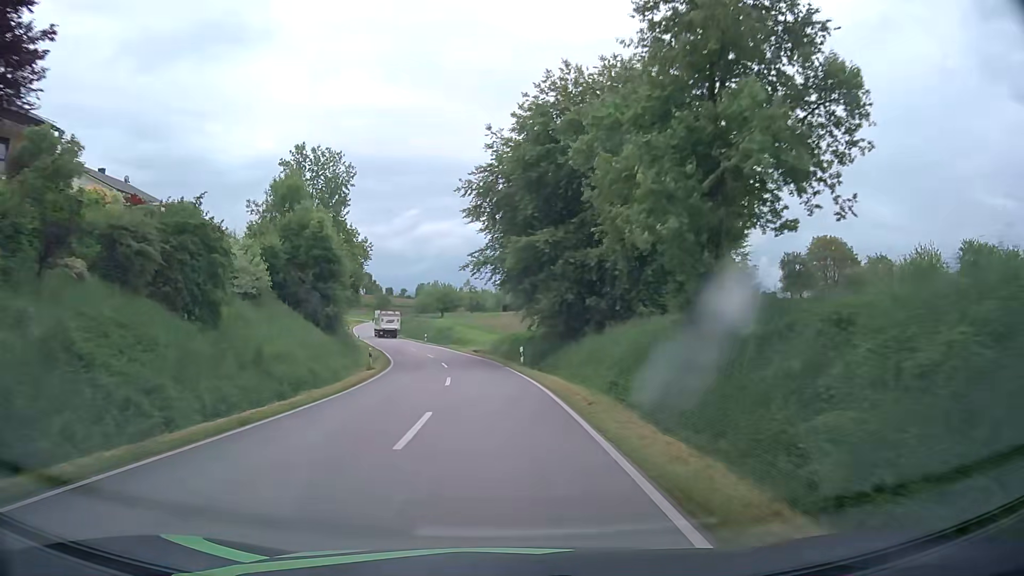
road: tertiary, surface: asphalt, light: Day
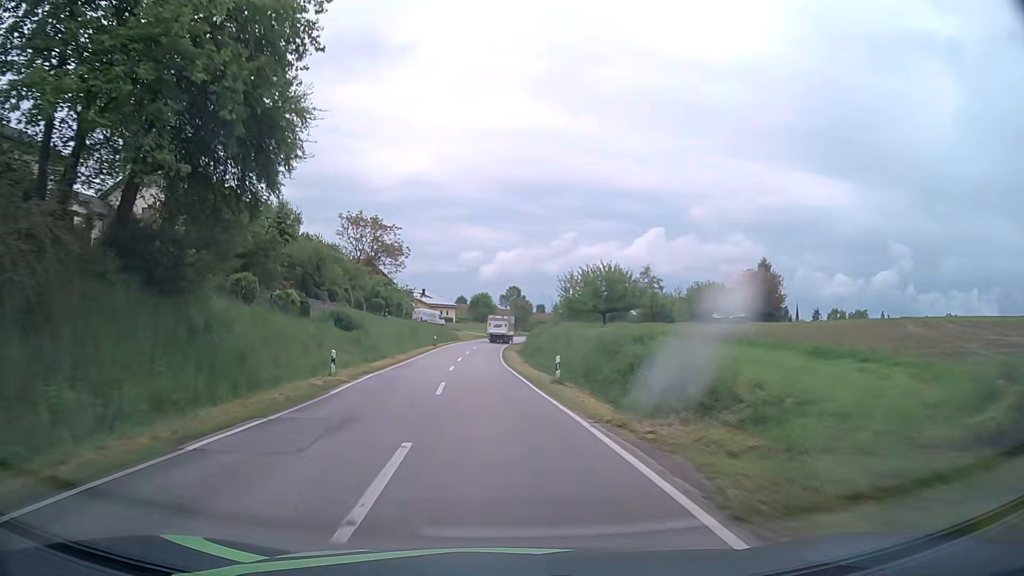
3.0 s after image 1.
(-4.5, +51.4) m; -13°
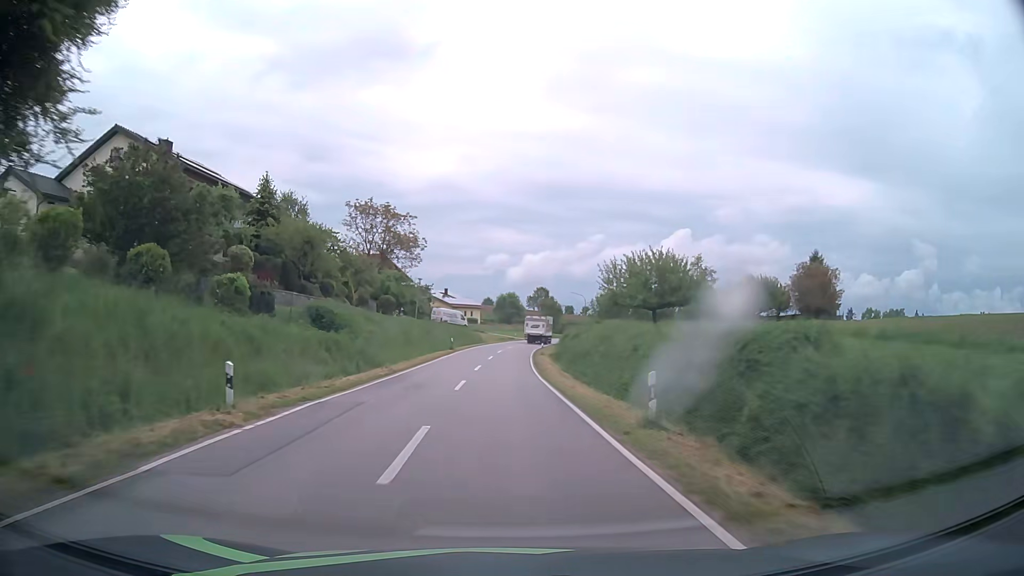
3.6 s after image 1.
(-0.2, +10.5) m; -2°
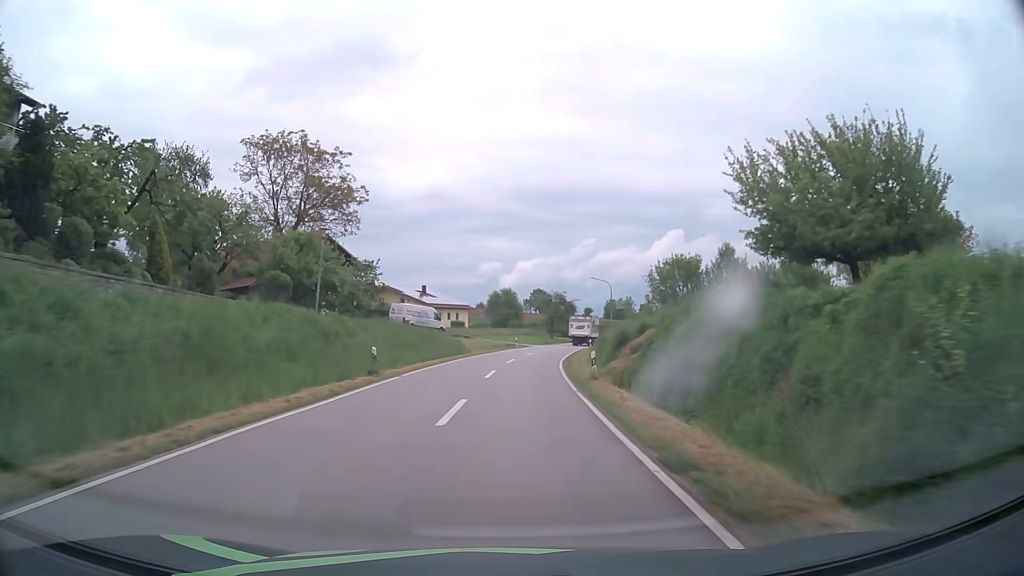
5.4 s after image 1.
(-0.2, +31.6) m; 0°
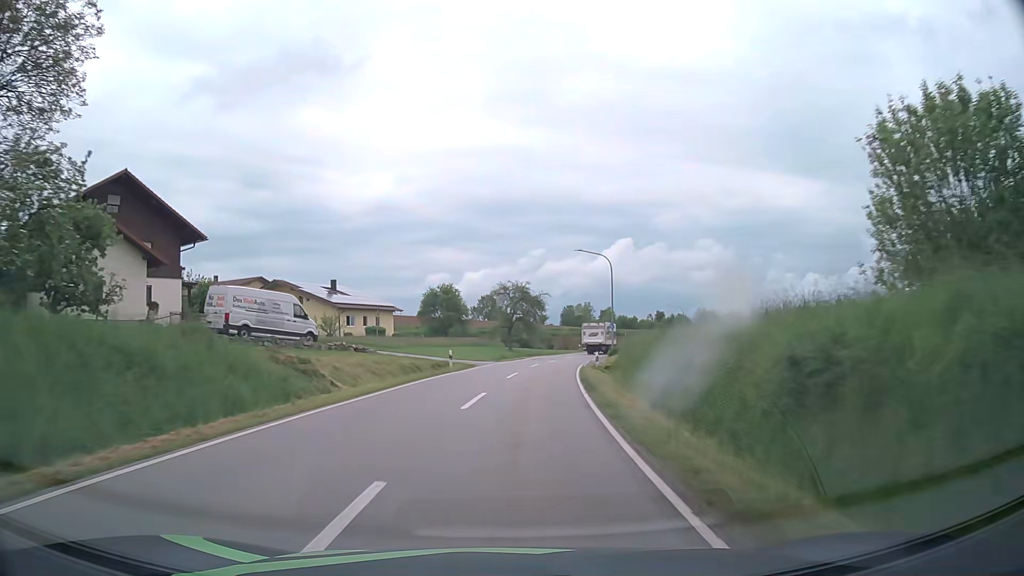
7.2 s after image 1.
(+1.0, +31.7) m; +4°
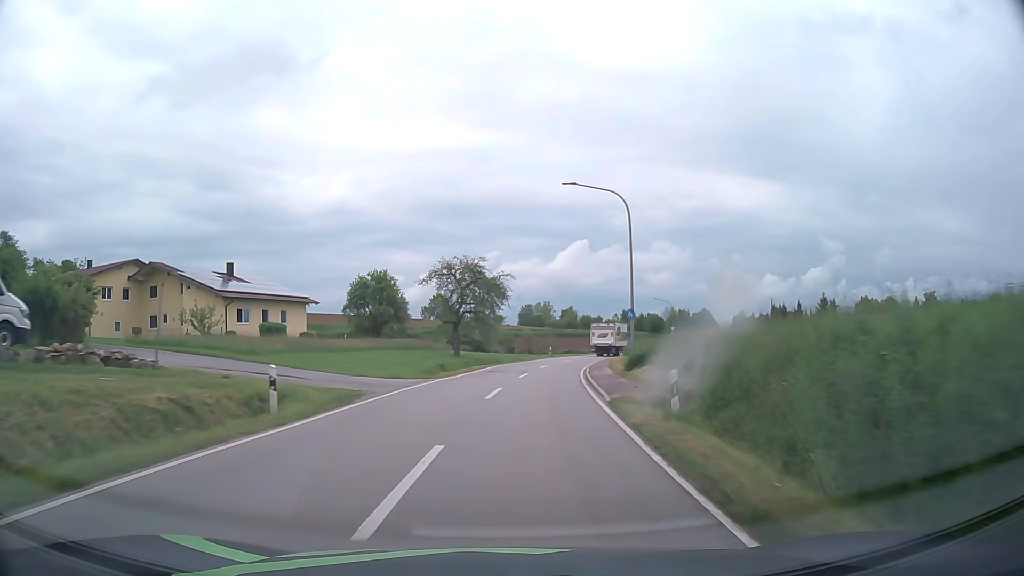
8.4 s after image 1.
(+0.7, +21.1) m; +4°
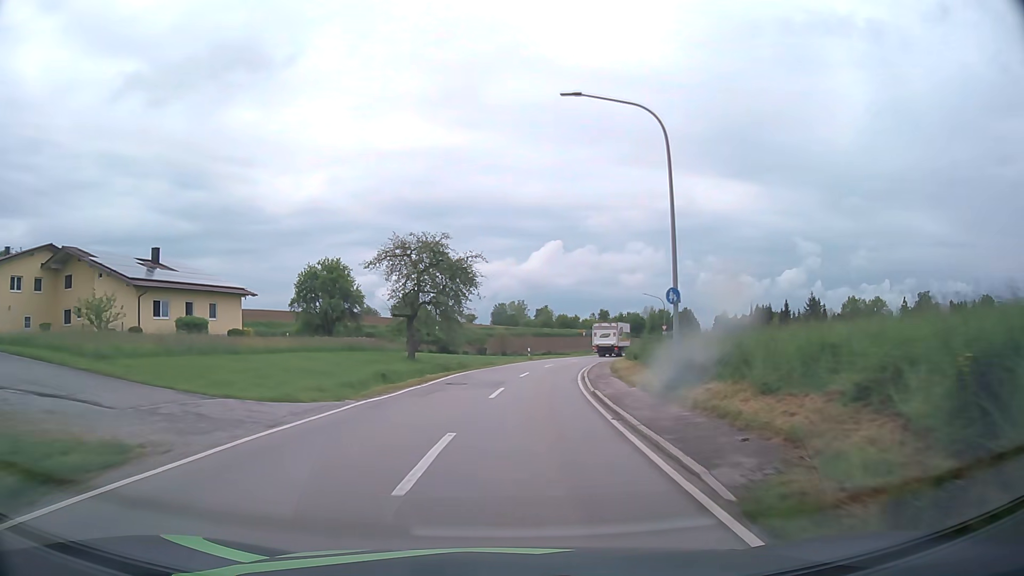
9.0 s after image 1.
(+0.2, +10.6) m; +2°
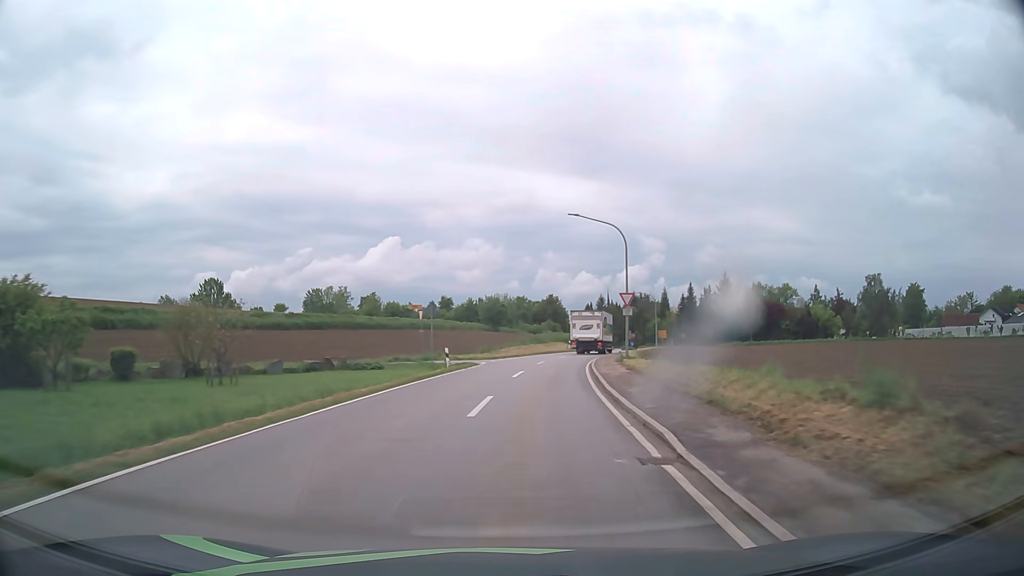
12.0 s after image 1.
(+5.9, +52.5) m; +14°
(0, +10) (+1, +20) (+2, +30) (+3, +40) (+5, +50) (+7, +59) (+10, +69) (+13, +79) (+15, +88) (+18, +98) m
